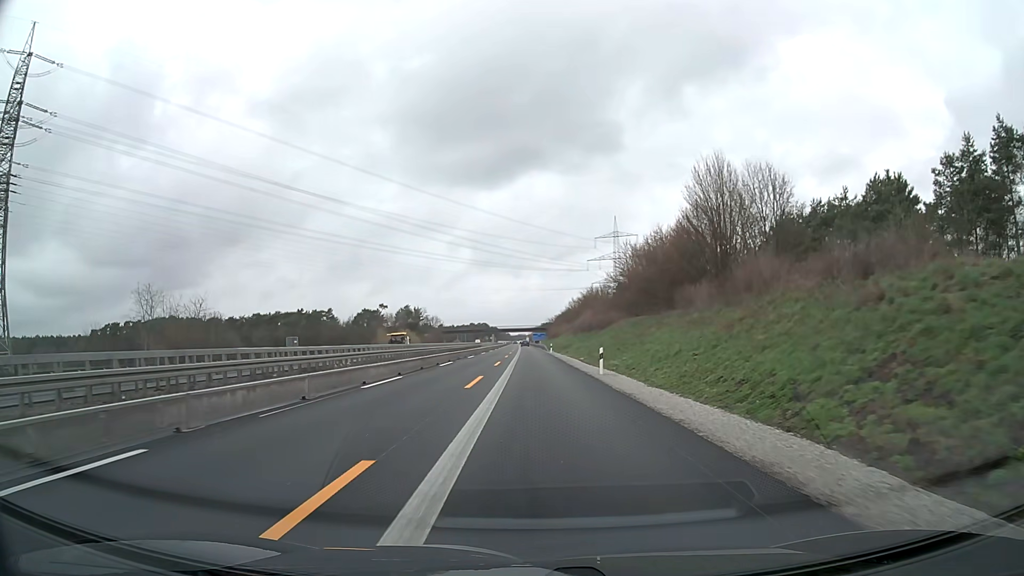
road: motorway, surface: asphalt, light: Day
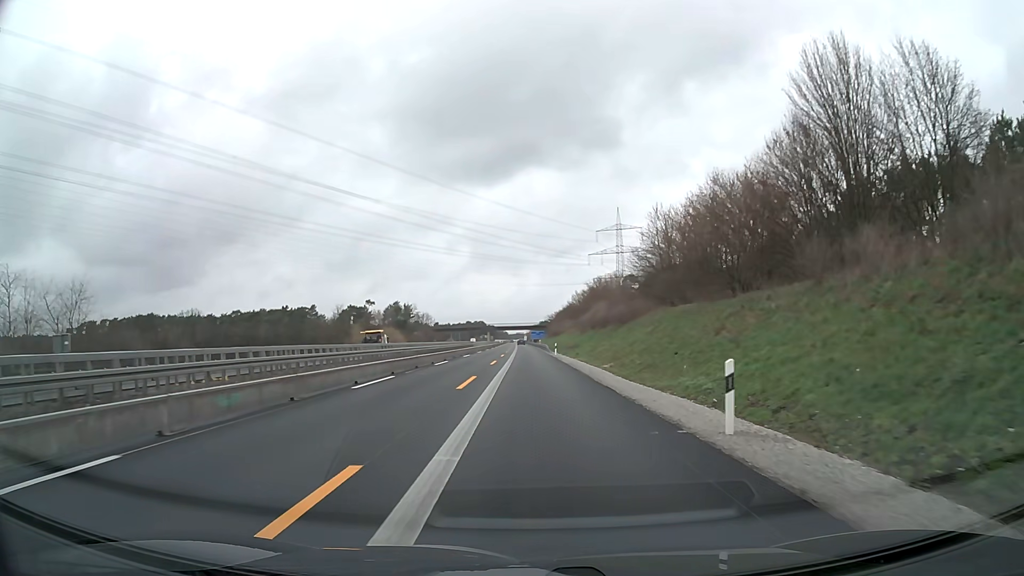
(0.0, +18.5) m; 0°
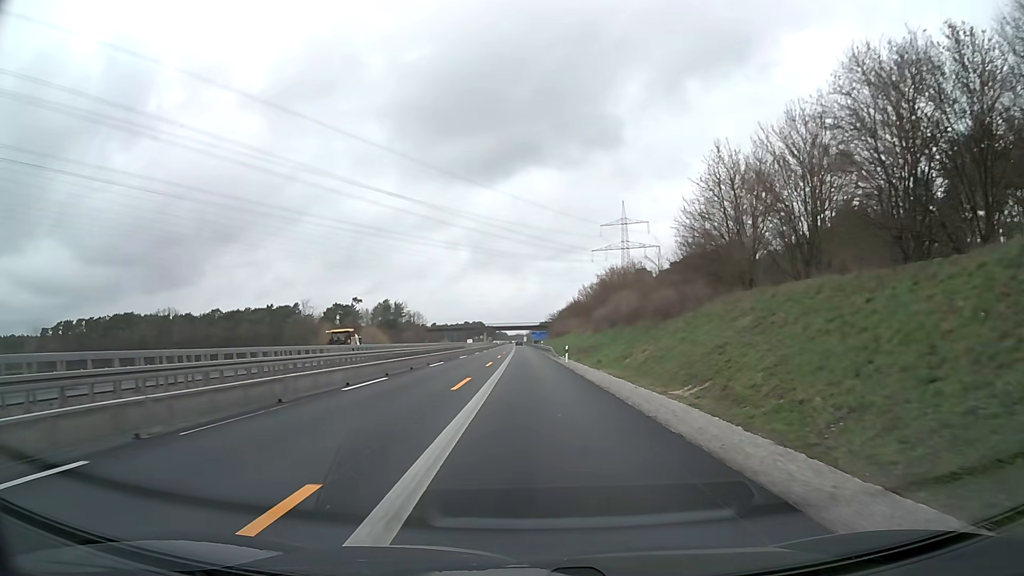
(0.0, +18.5) m; 0°
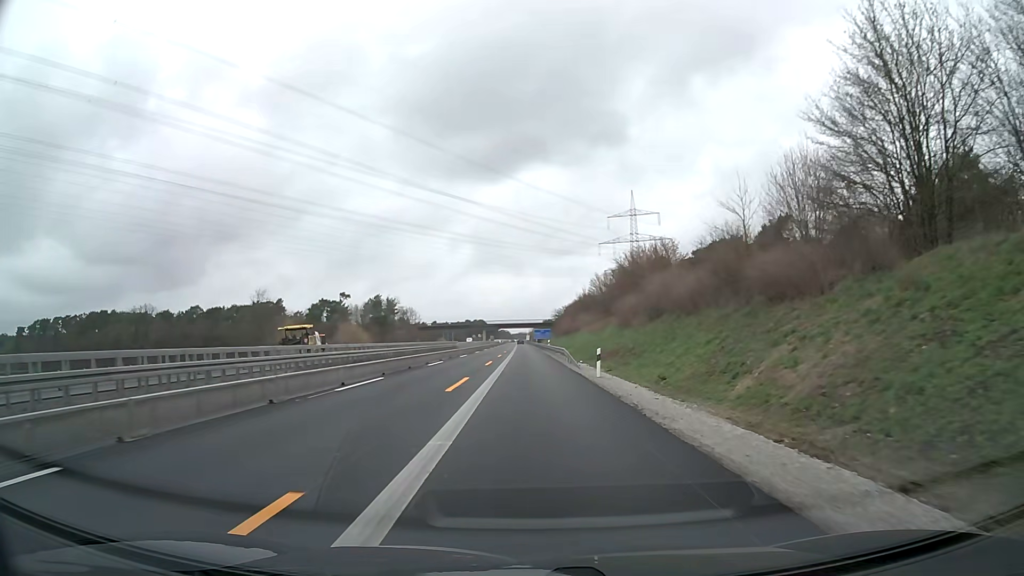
(0.0, +18.5) m; 0°
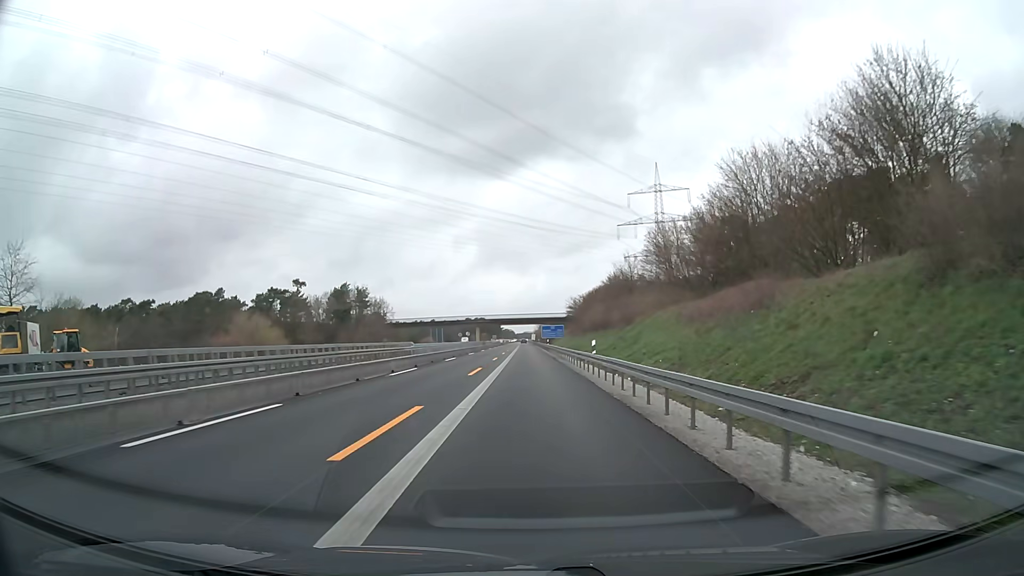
(-0.2, +46.4) m; -1°
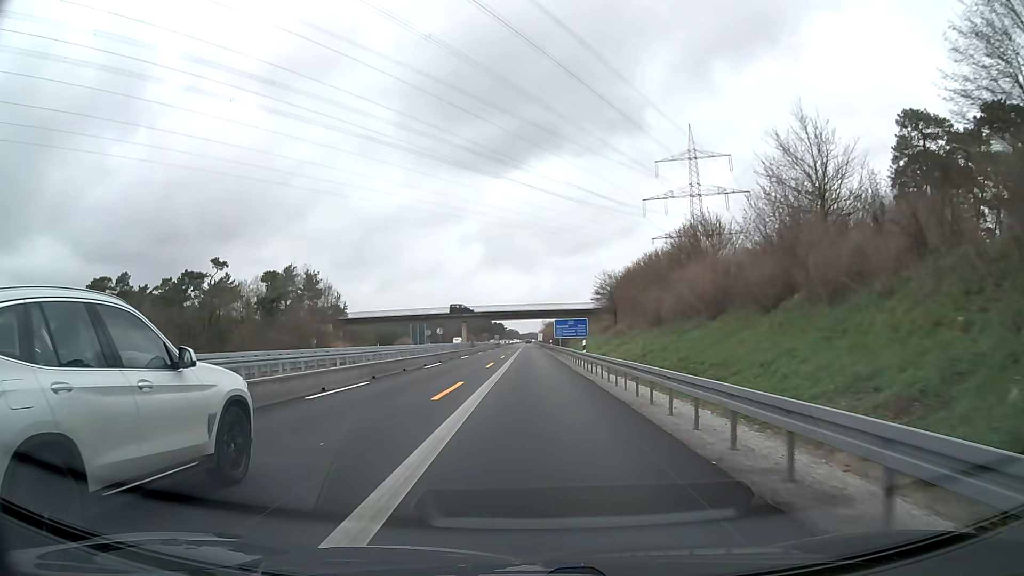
(-0.2, +46.4) m; 0°
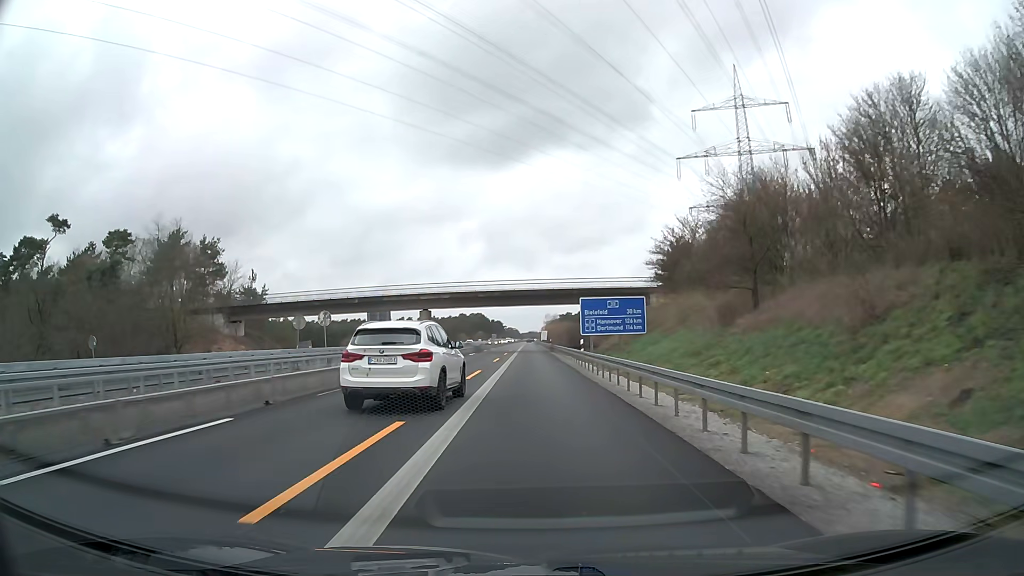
(+0.1, +46.5) m; 0°
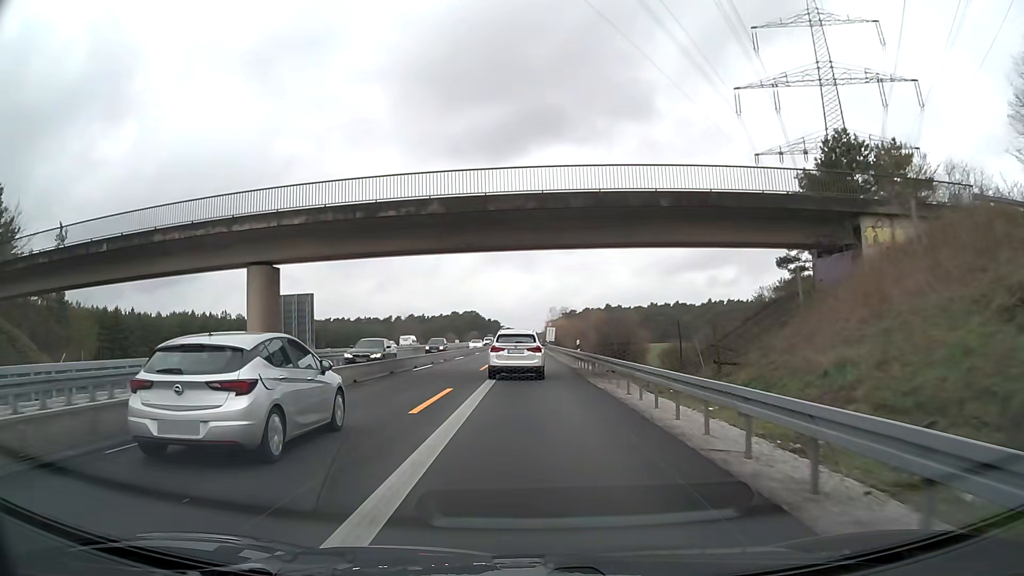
(-0.2, +46.6) m; 0°
(0, +10) (0, +20) (0, +30) (0, +40) (0, +50) (0, +60) (0, +70) (0, +80) (0, +90) (0, +100) m
